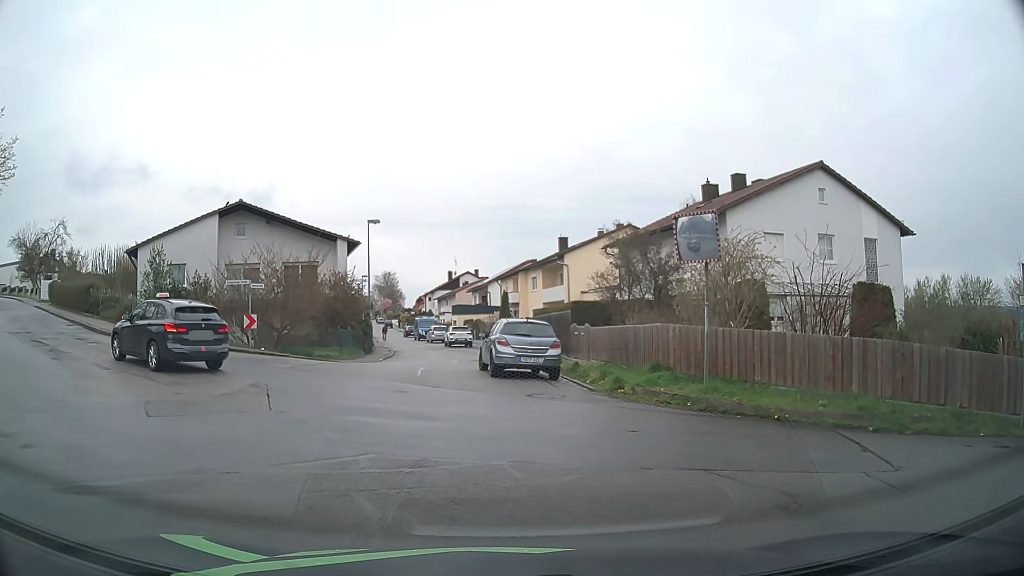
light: Day
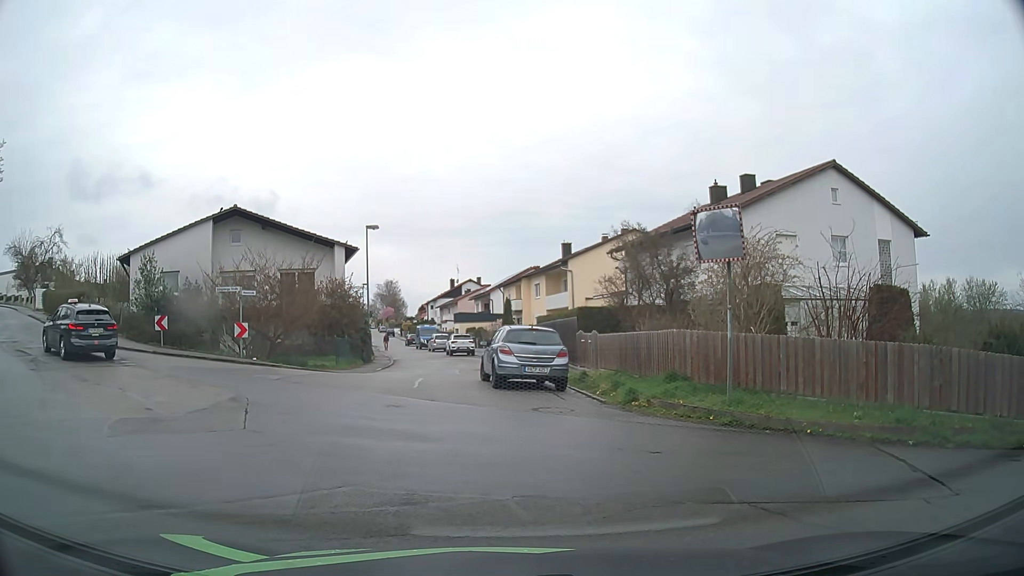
(0.0, +1.1) m; 0°
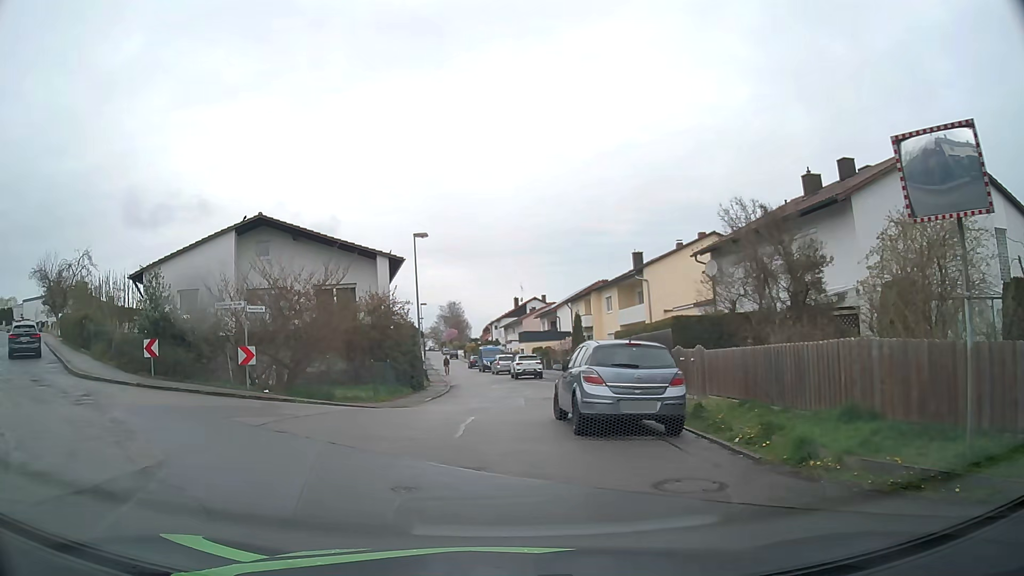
(-0.1, +5.5) m; -7°
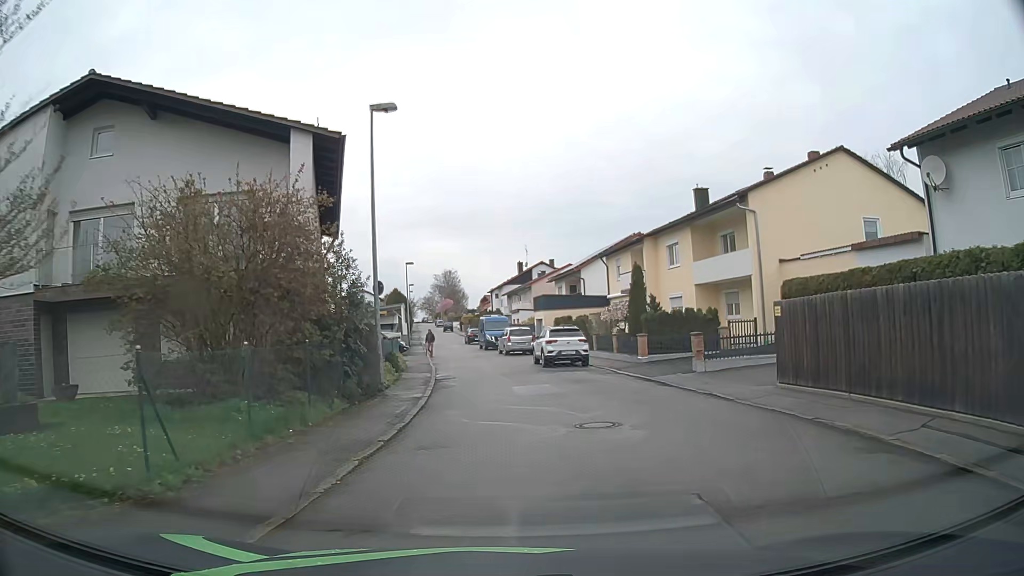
(-0.9, +17.2) m; +1°
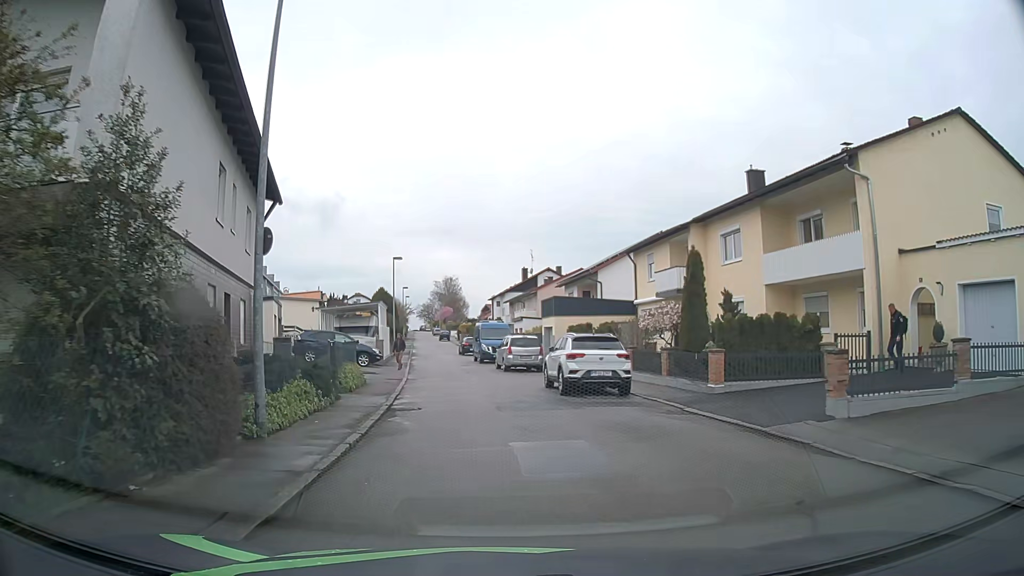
(0.0, +9.2) m; 0°
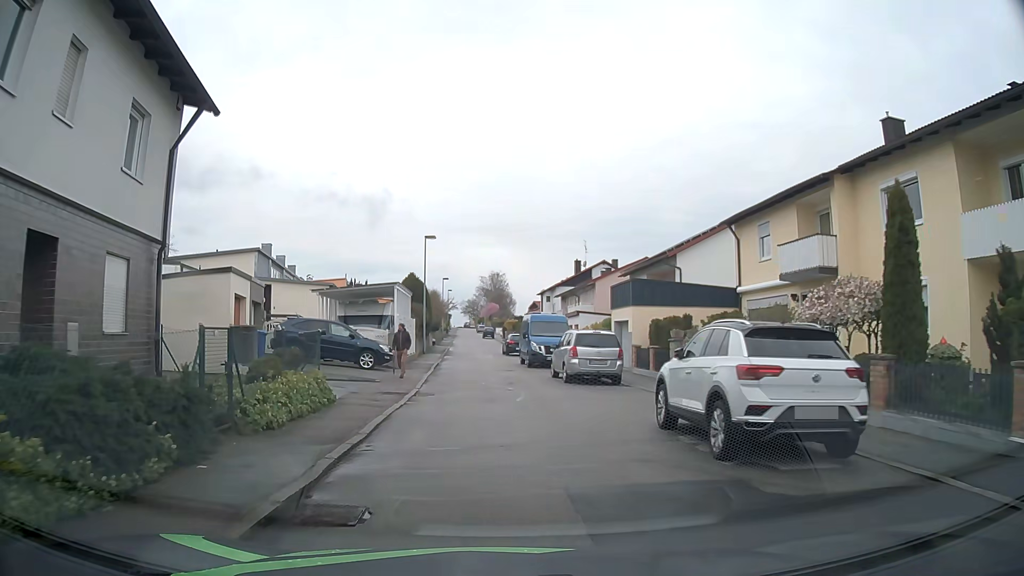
(-0.4, +9.7) m; -4°
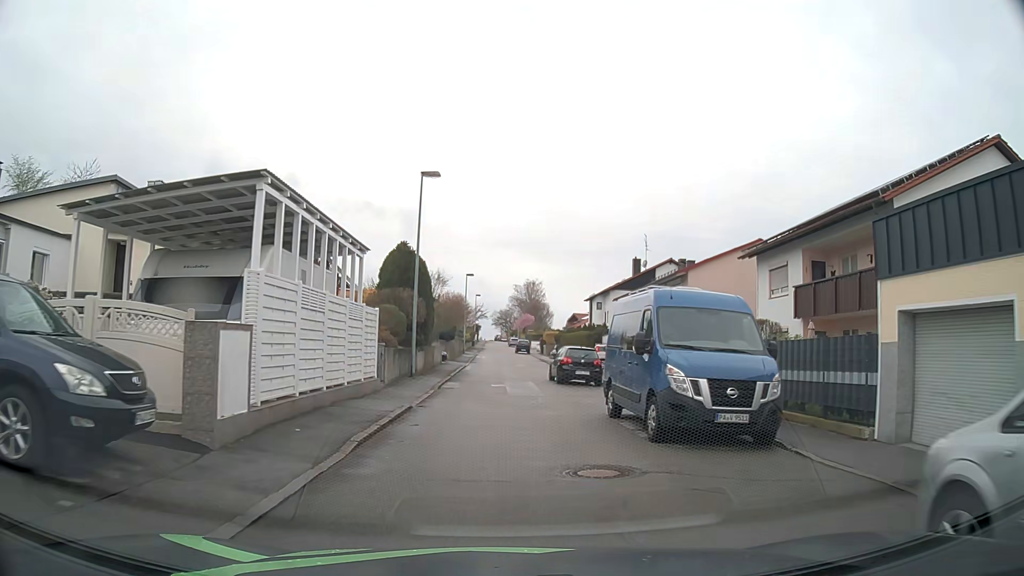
(-0.5, +20.1) m; -3°
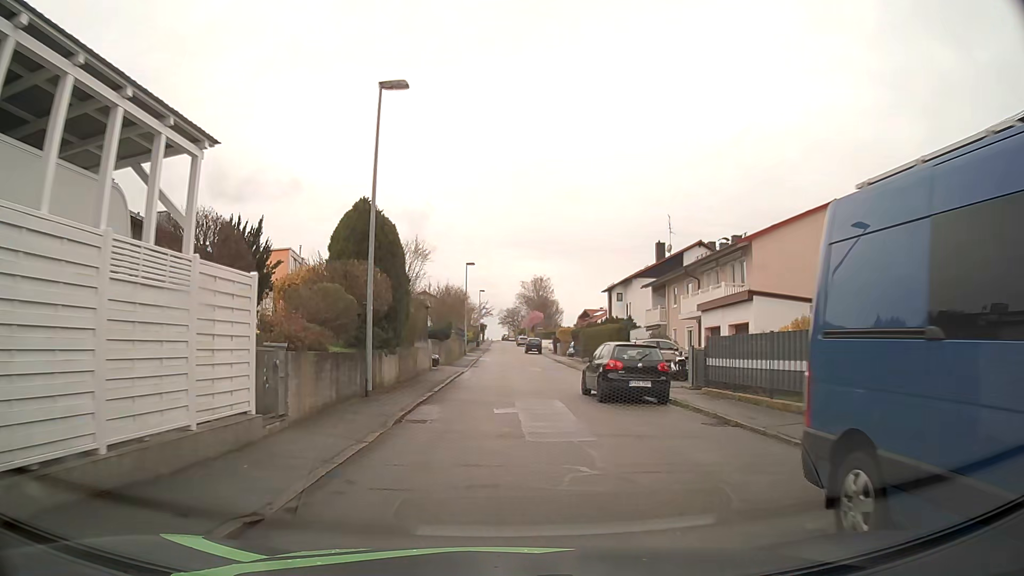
(0.0, +9.8) m; 0°
(0, +10) (0, +20) (0, +30) (0, +40) (0, +50) (-1, +60) (-1, +70) (-1, +80) (-1, +90) (-1, +100) m
